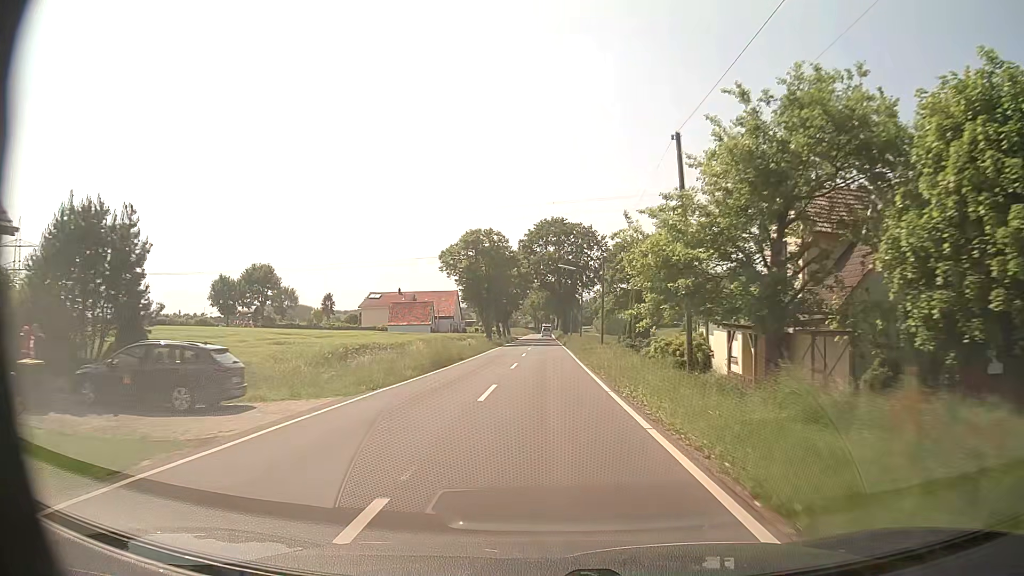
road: tertiary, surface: asphalt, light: Day
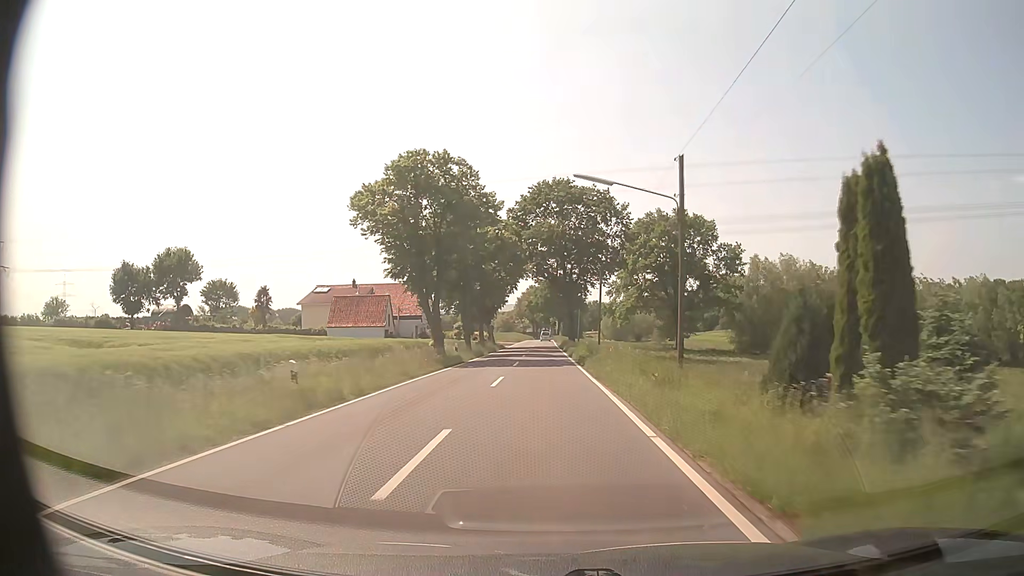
(0.0, +31.9) m; 0°
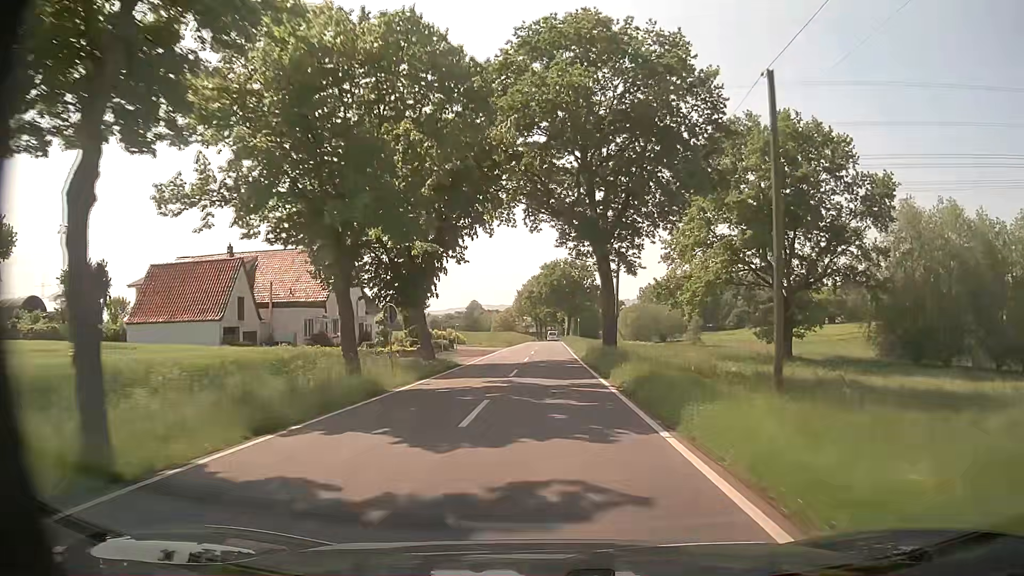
(-0.2, +43.6) m; -1°
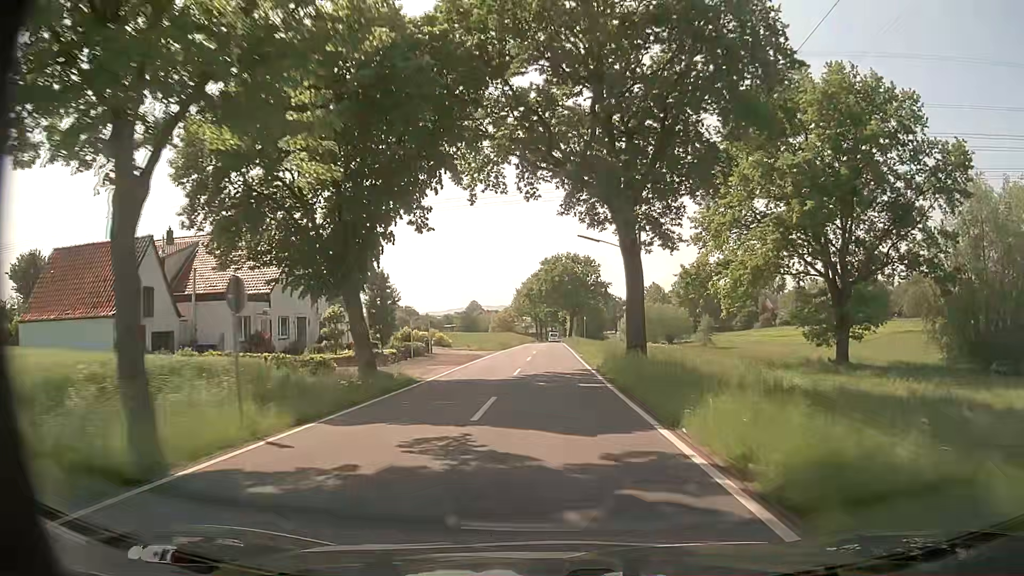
(0.0, +11.1) m; 0°
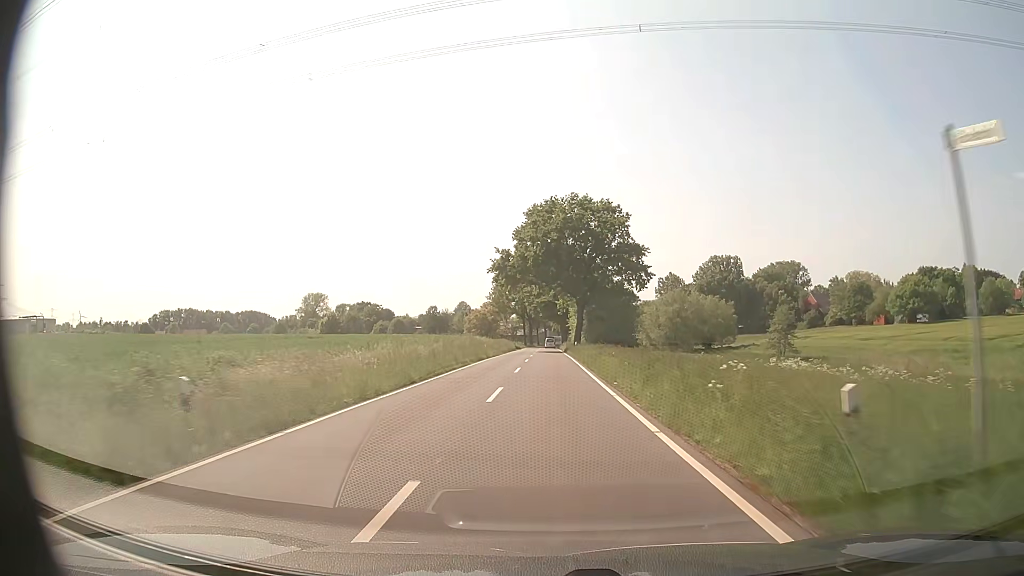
(+0.3, +56.4) m; 0°
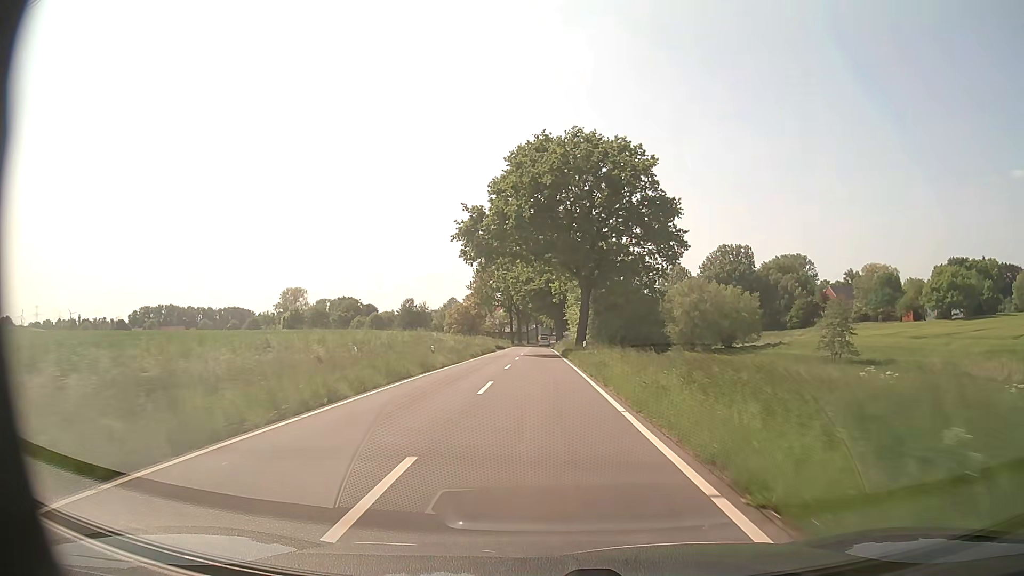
(+0.2, +22.9) m; +1°
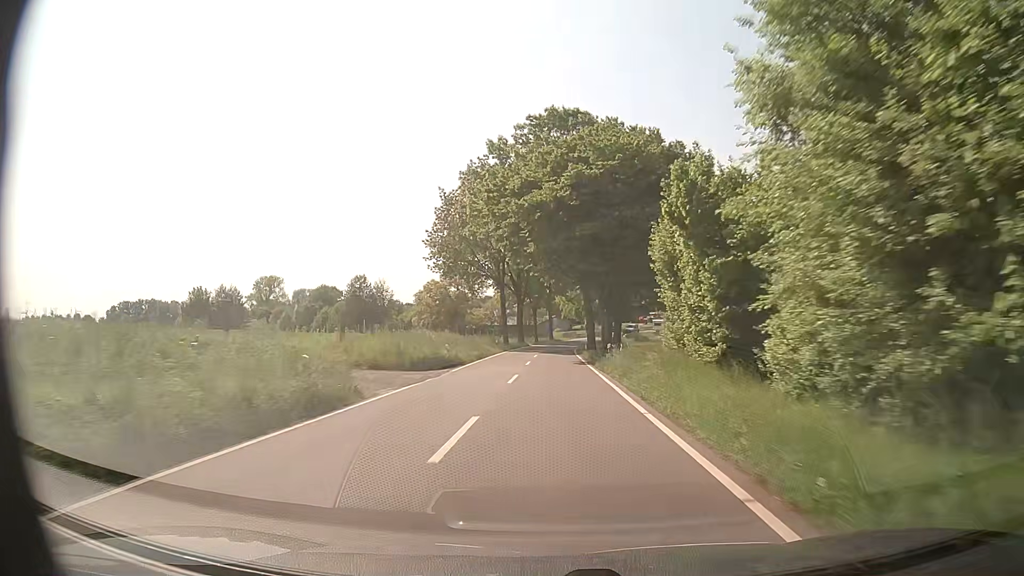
(-0.6, +55.9) m; -1°
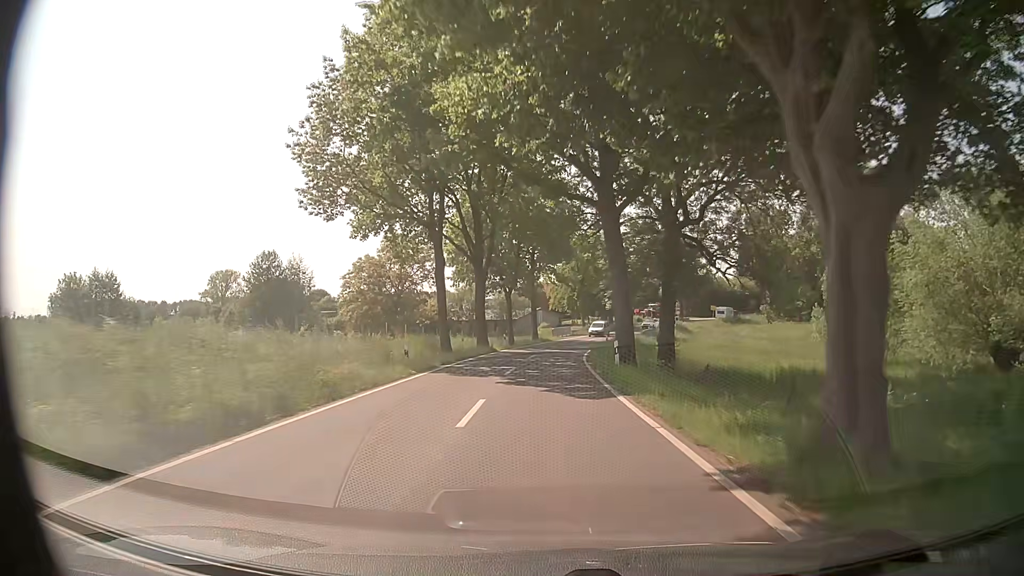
(-0.1, +32.5) m; +1°
(0, +10) (0, +20) (0, +30) (+1, +40) (+2, +50) (+3, +60) (+6, +70) (+8, +79) (+12, +89) (+16, +98) m
